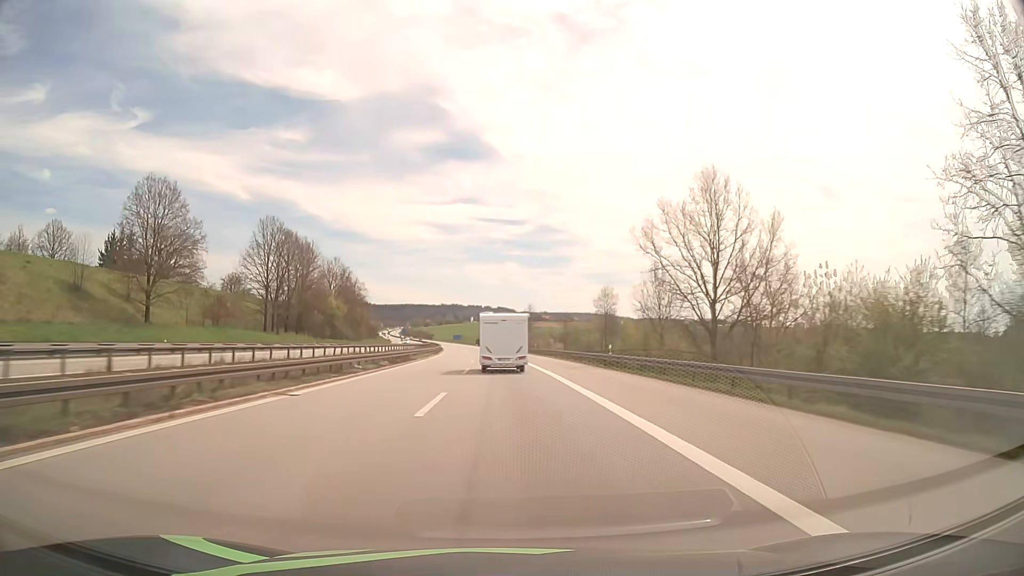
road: motorway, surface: asphalt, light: Day
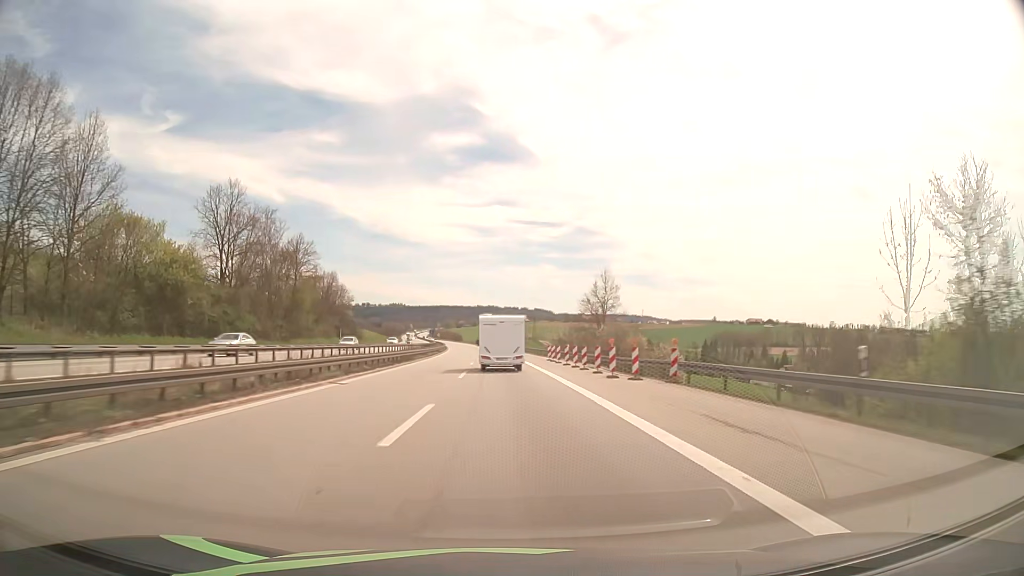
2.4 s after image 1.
(-2.1, +74.9) m; -3°
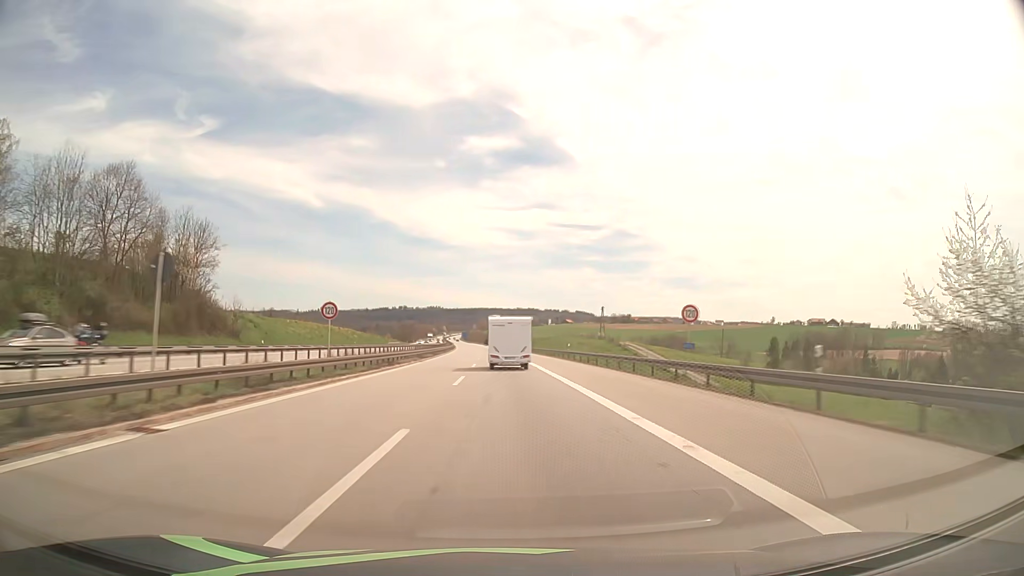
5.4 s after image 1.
(-2.9, +93.8) m; -3°
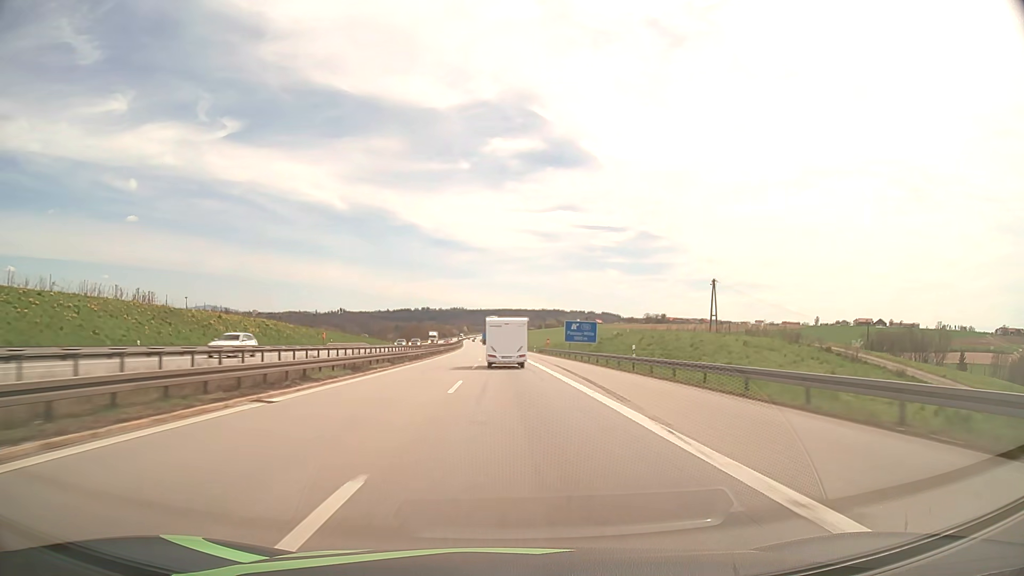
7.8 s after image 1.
(-1.5, +75.1) m; -2°
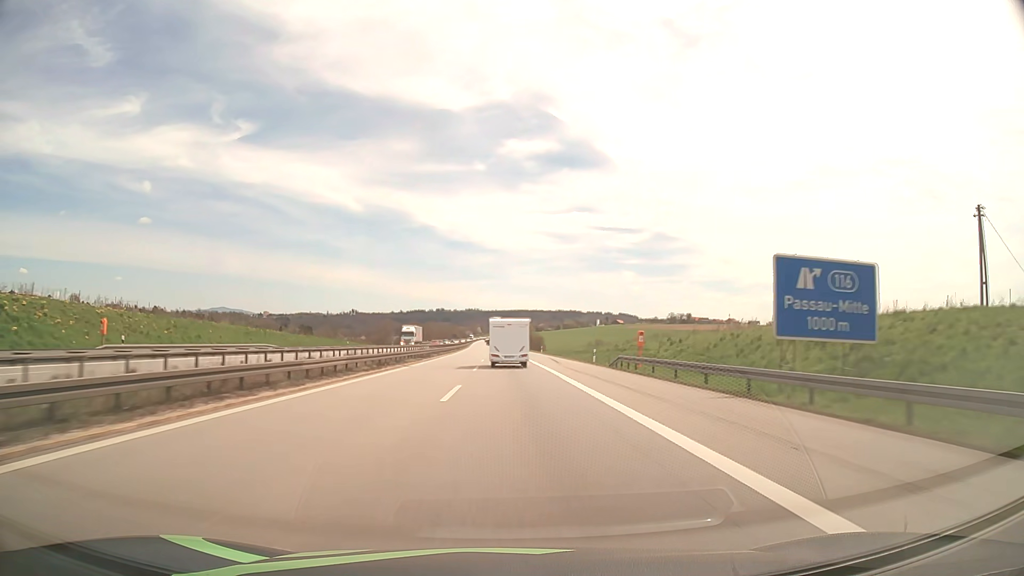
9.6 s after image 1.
(-0.7, +56.2) m; -1°
(0, +10) (0, +20) (0, +30) (0, +40) (0, +50) (0, +60) (-1, +70) (-1, +80) (-1, +90) (-1, +100) m
